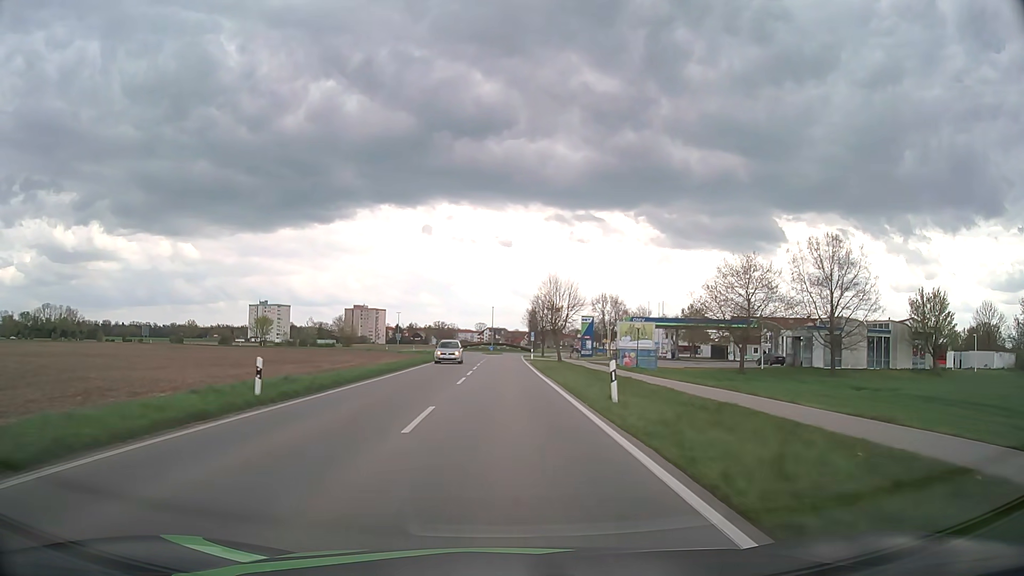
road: tertiary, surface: asphalt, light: Day
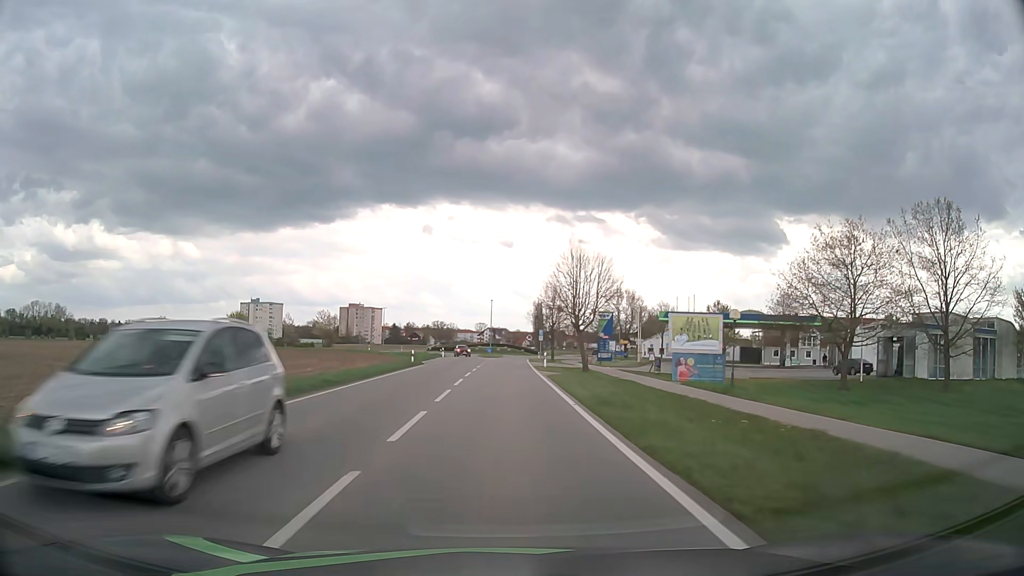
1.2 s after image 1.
(-0.1, +19.6) m; 0°
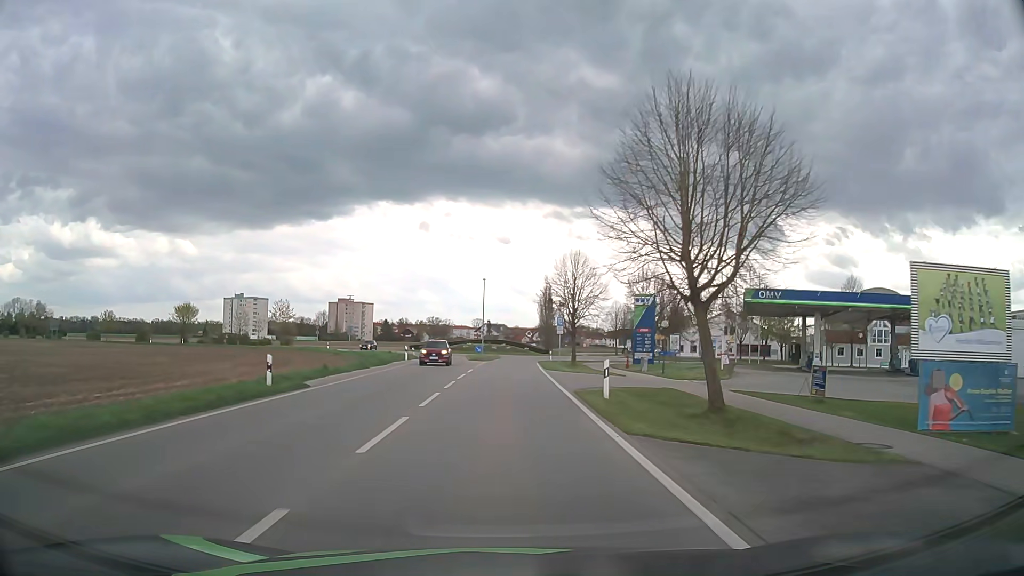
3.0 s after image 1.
(+0.1, +27.6) m; 0°
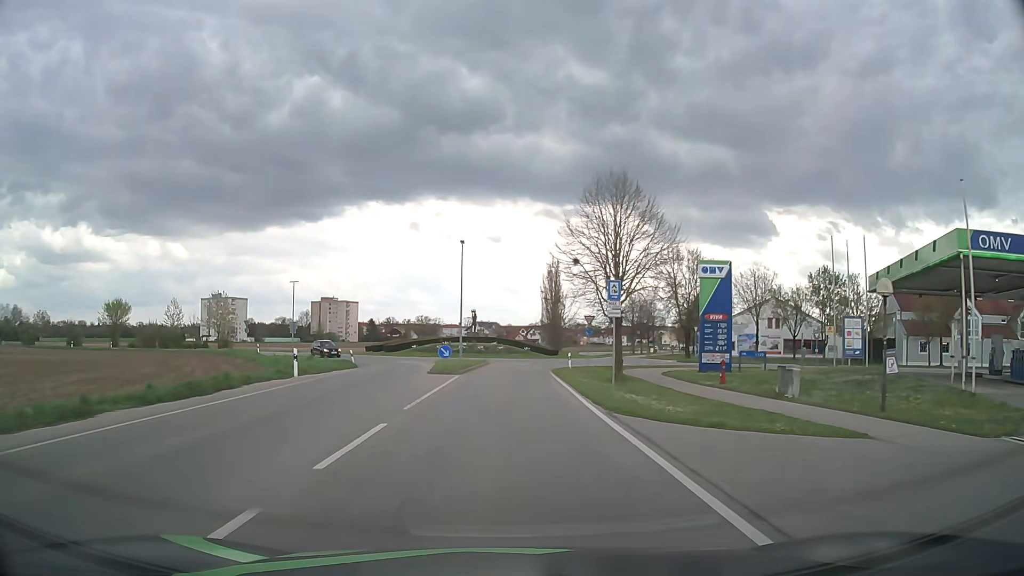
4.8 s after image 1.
(+0.1, +25.1) m; +1°
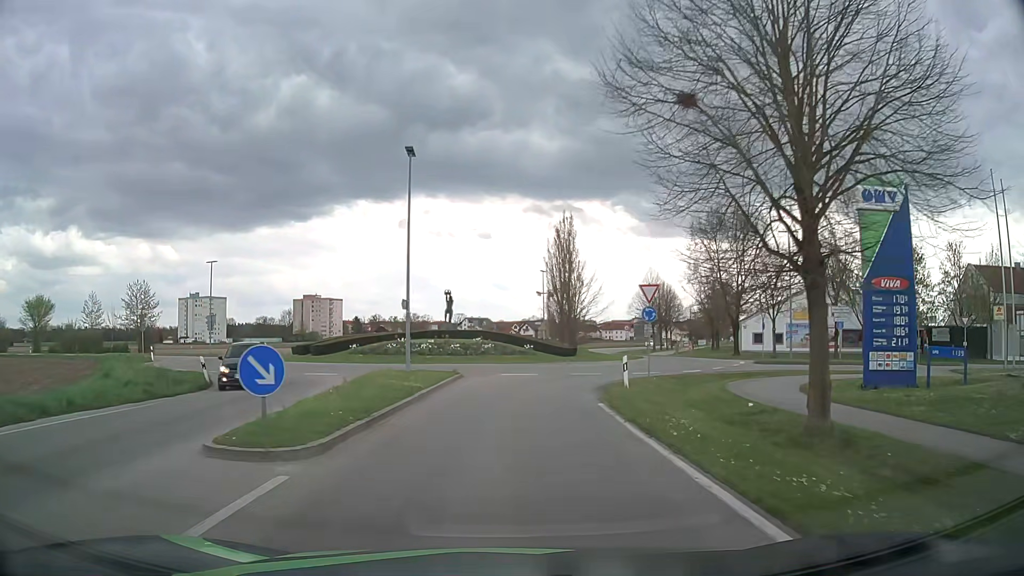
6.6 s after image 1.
(+0.1, +21.1) m; +1°
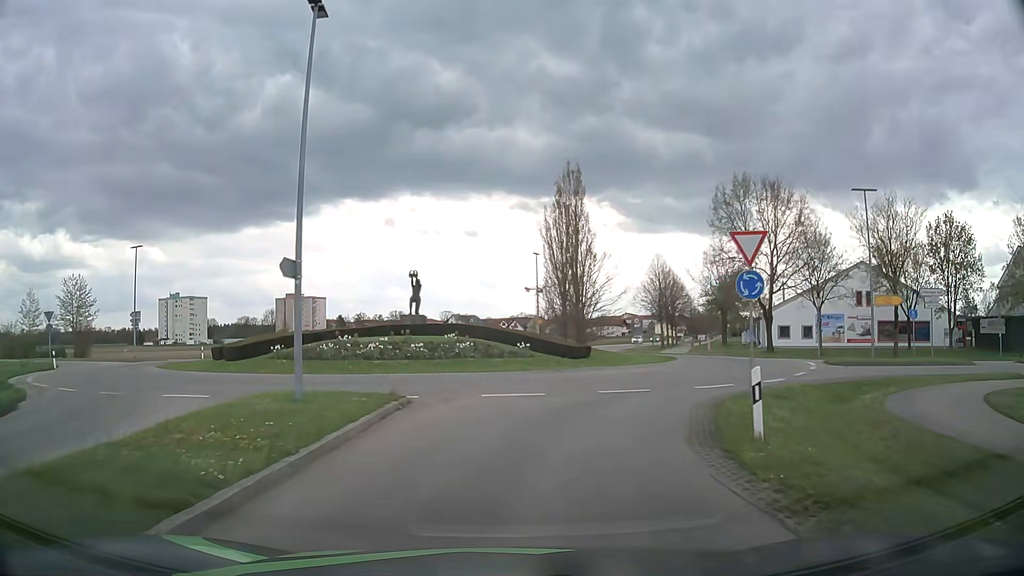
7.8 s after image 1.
(+0.1, +11.3) m; +1°
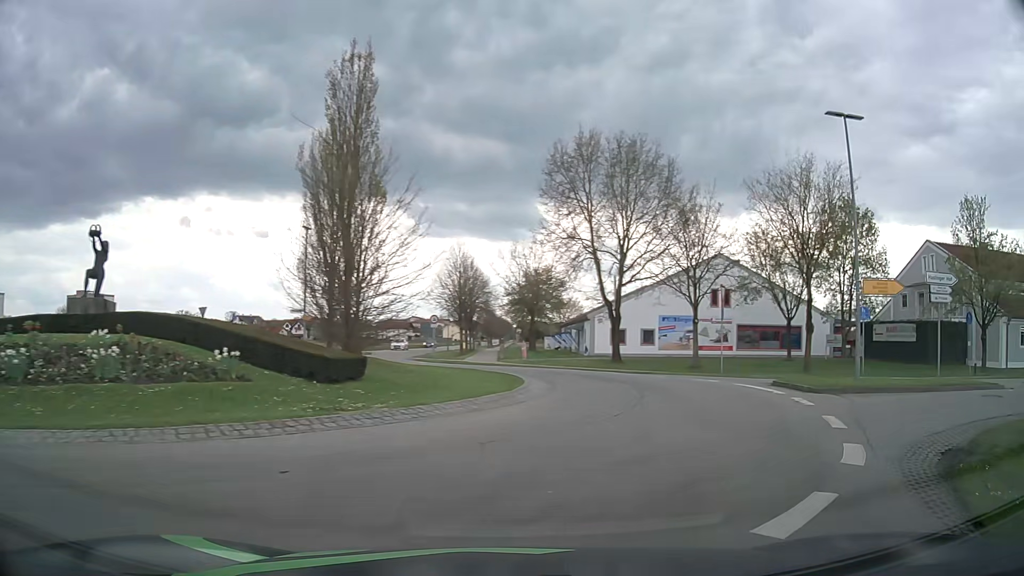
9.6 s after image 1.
(+1.4, +14.0) m; +18°
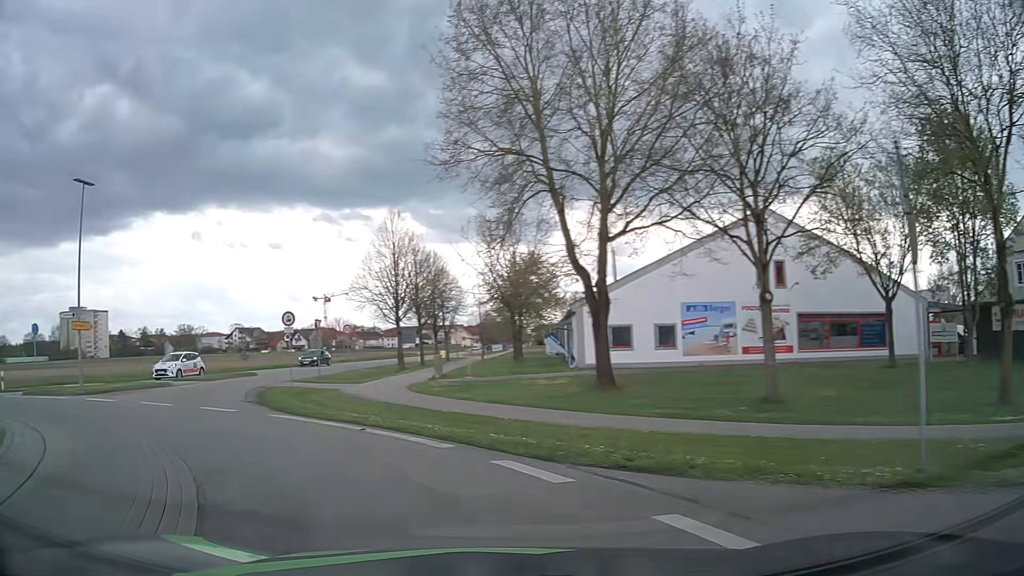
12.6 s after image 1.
(+4.7, +19.7) m; 0°
(-3, +9) (-8, +18) (-12, +27) (-13, +37) (-13, +47) (-14, +57) (-13, +67) (-13, +77) (-13, +87) (-13, +97) m
